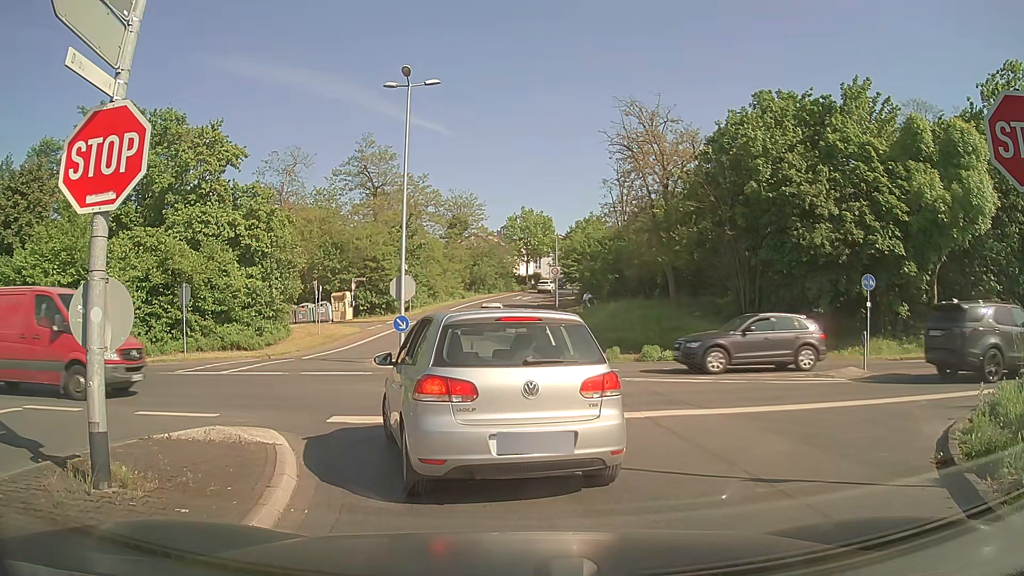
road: tertiary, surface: asphalt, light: Day
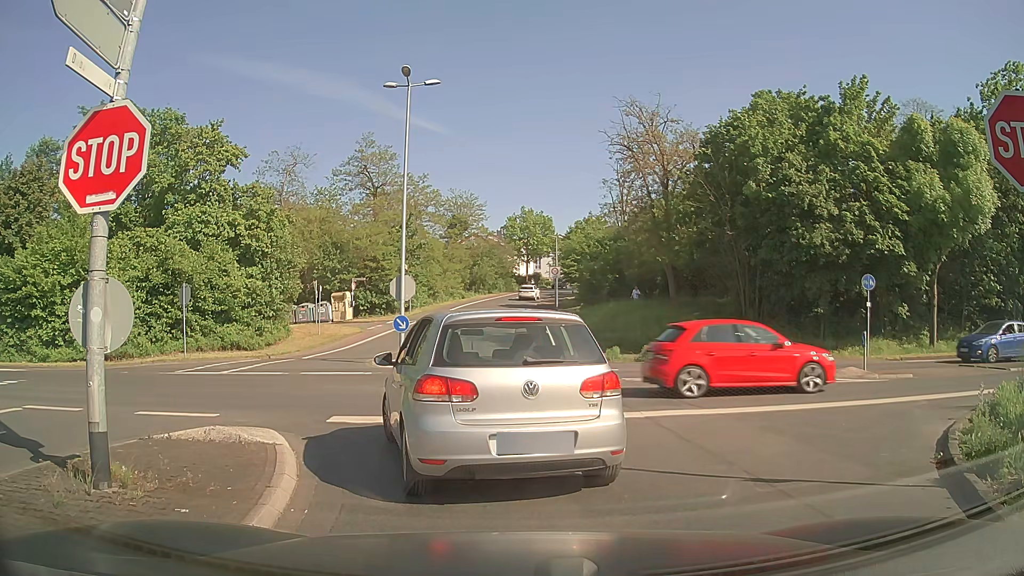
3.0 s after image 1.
(0.0, 0.0) m; 0°
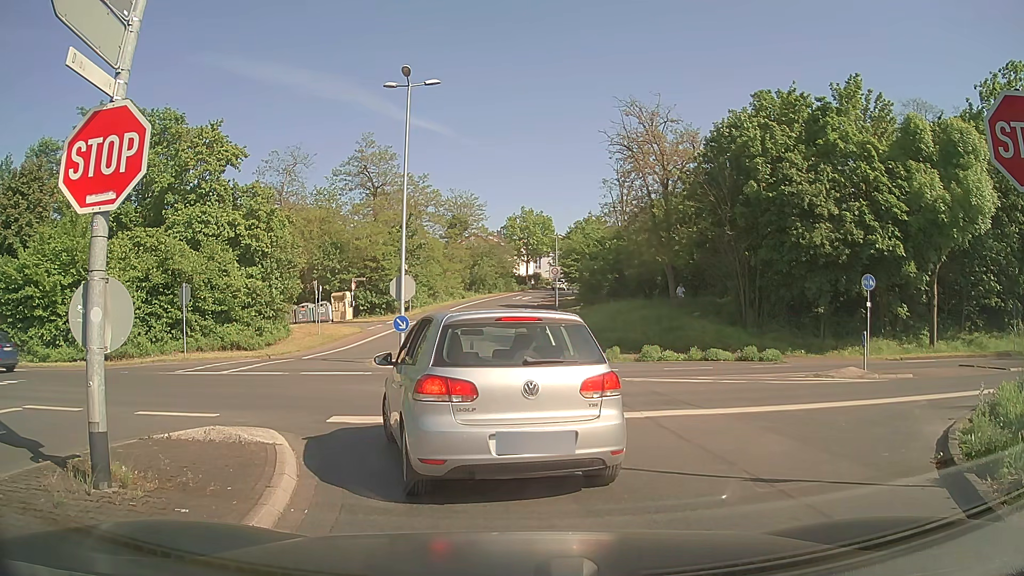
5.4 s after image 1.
(0.0, 0.0) m; 0°
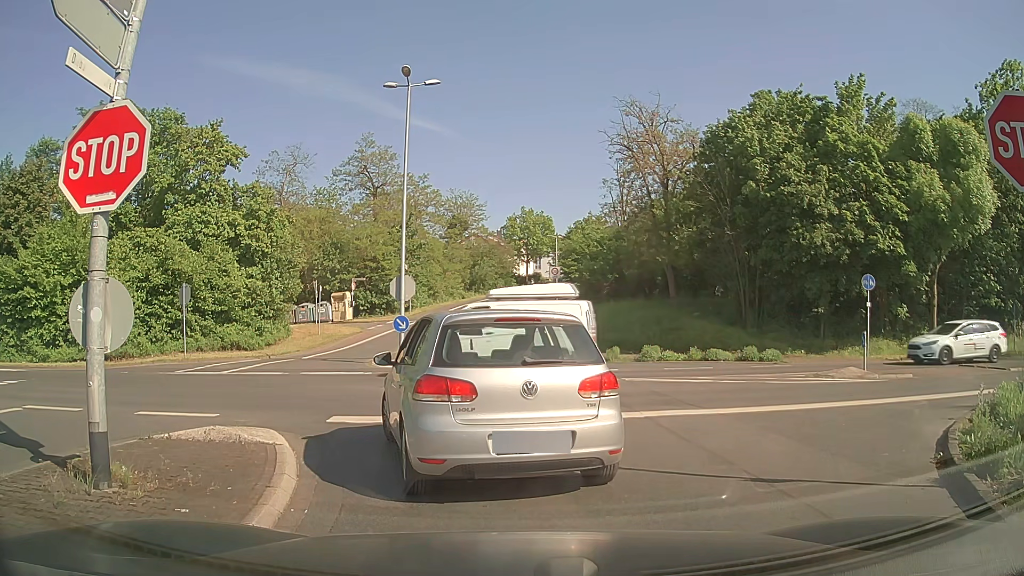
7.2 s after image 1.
(0.0, 0.0) m; 0°
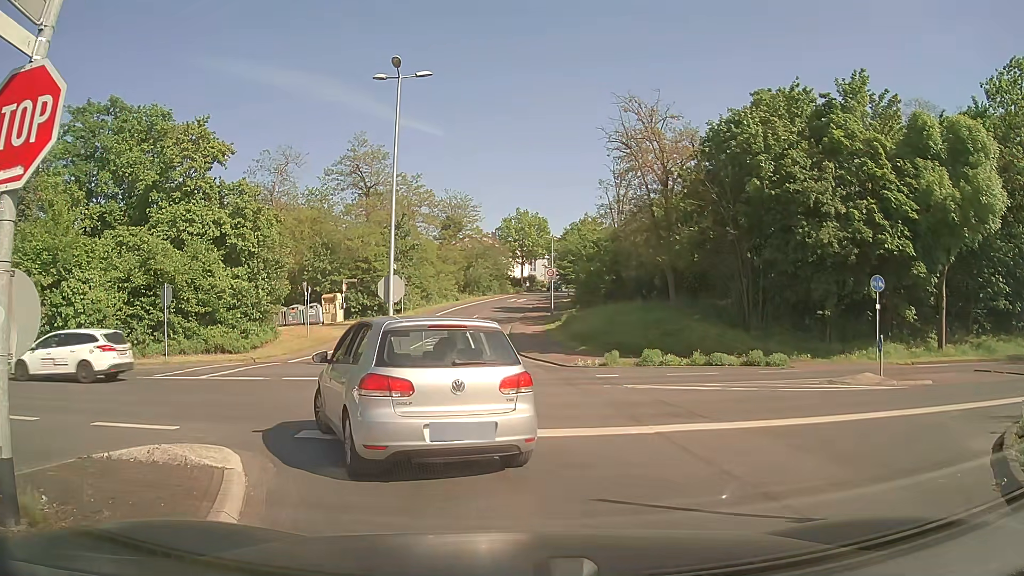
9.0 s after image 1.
(0.0, +1.3) m; -2°
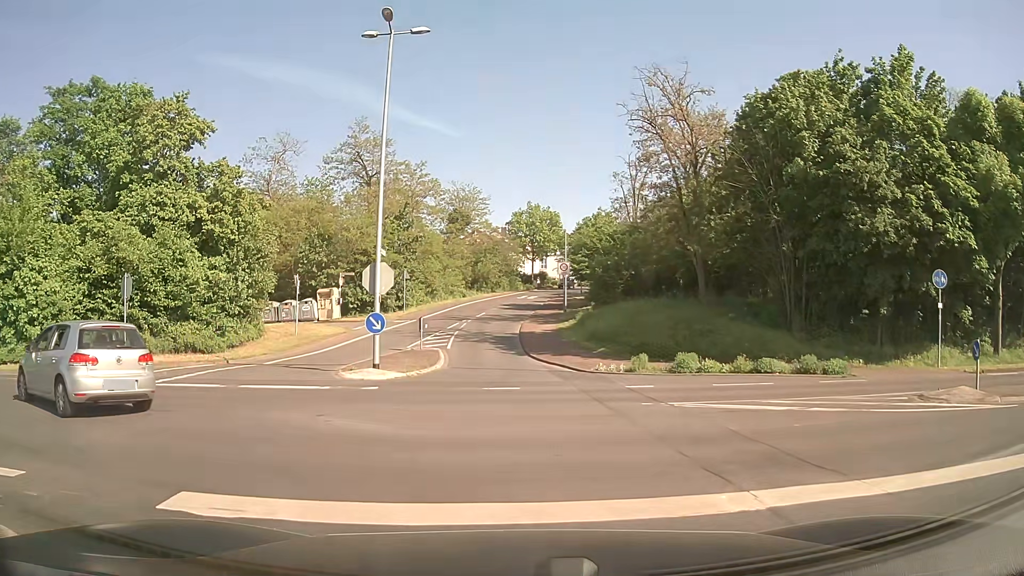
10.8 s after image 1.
(0.0, +3.8) m; -1°
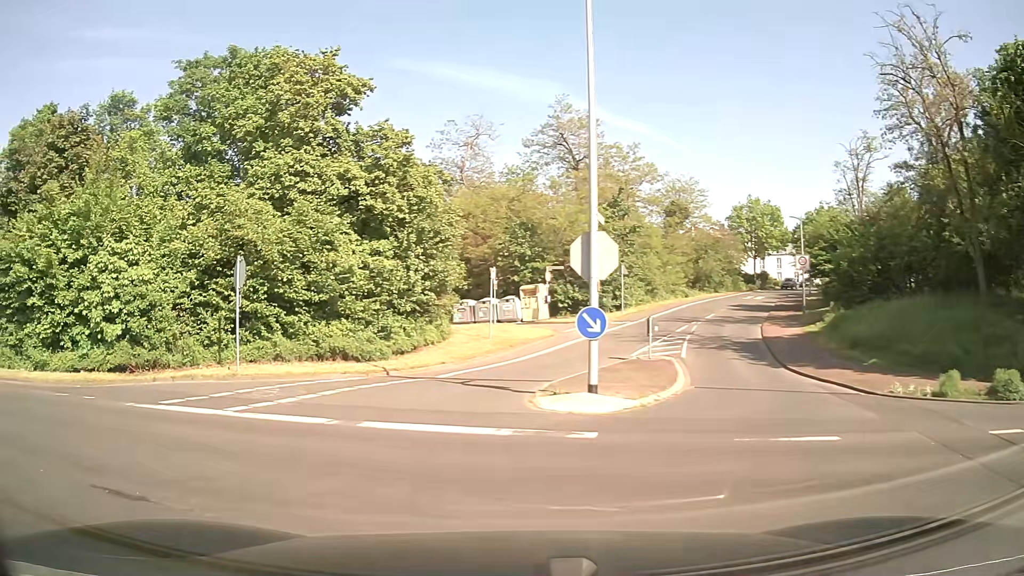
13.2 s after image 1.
(-0.8, +6.7) m; -19°
